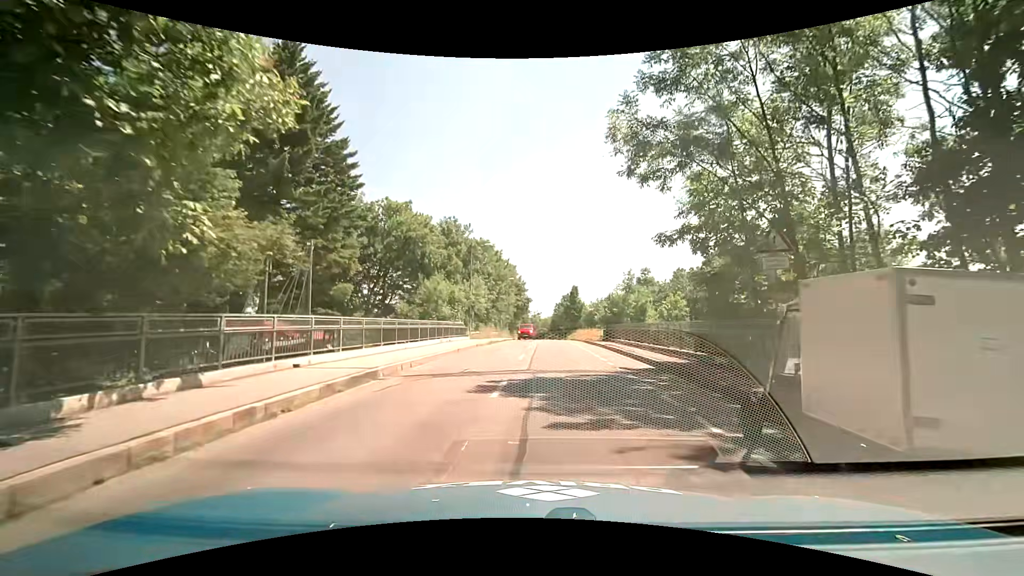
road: tertiary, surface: asphalt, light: Day
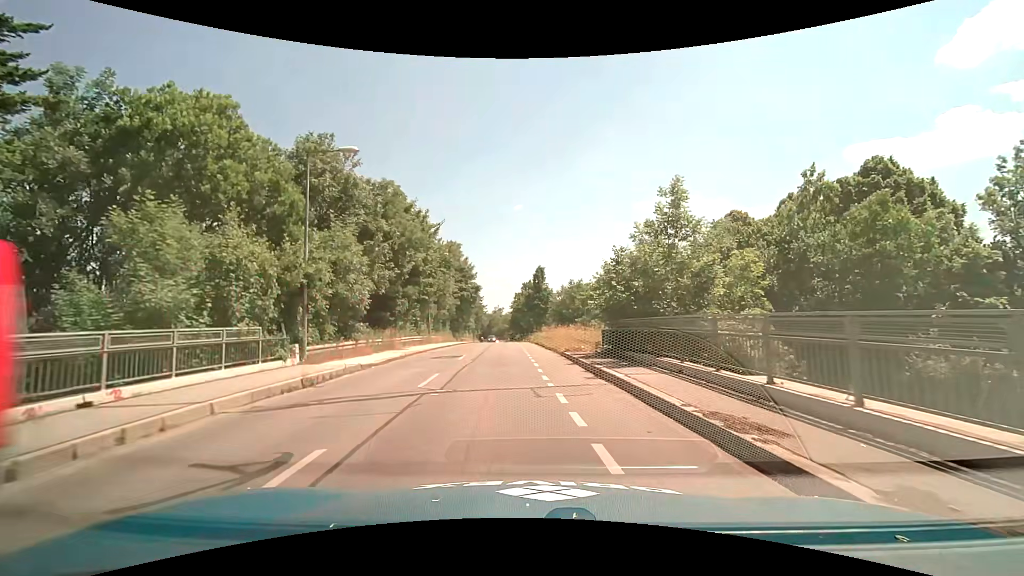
(+2.4, +24.1) m; +6°
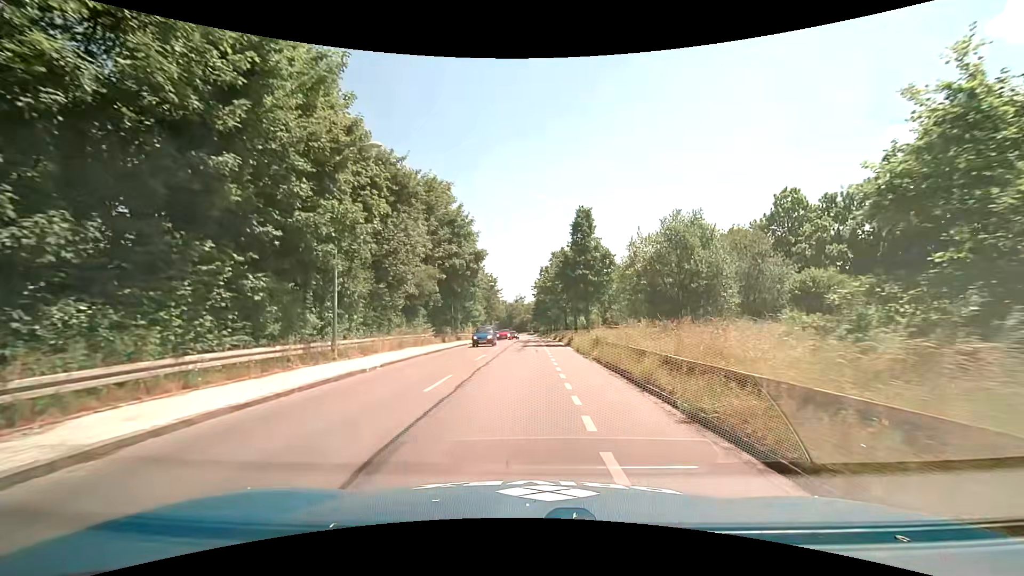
(-1.2, +28.7) m; -3°
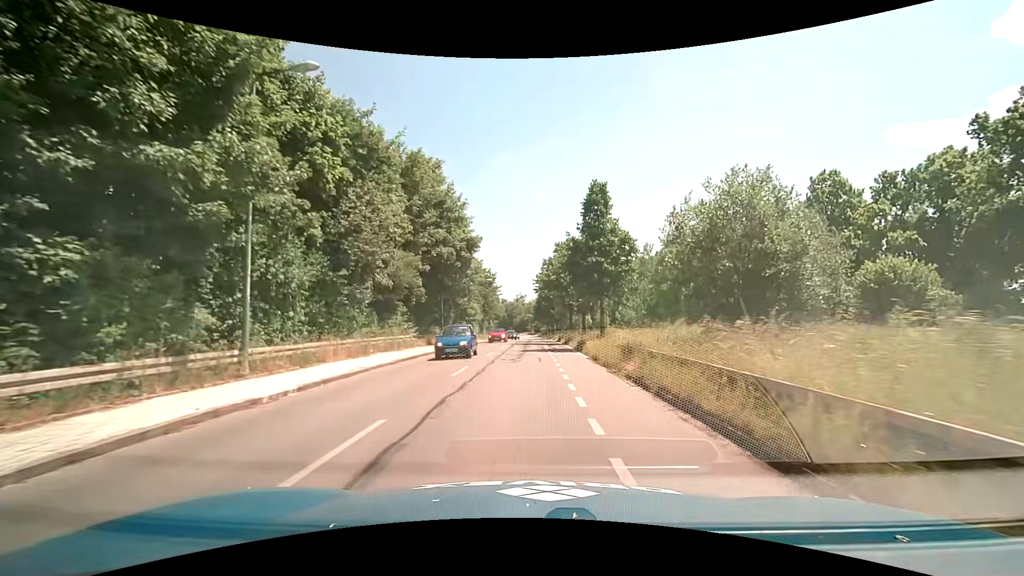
(0.0, +6.3) m; 0°
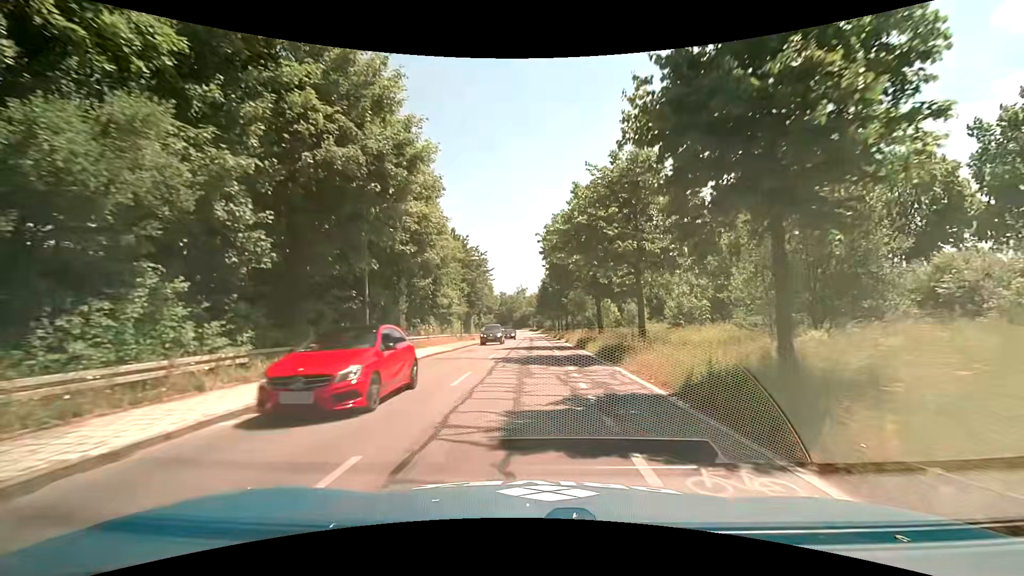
(0.0, +20.0) m; +1°
